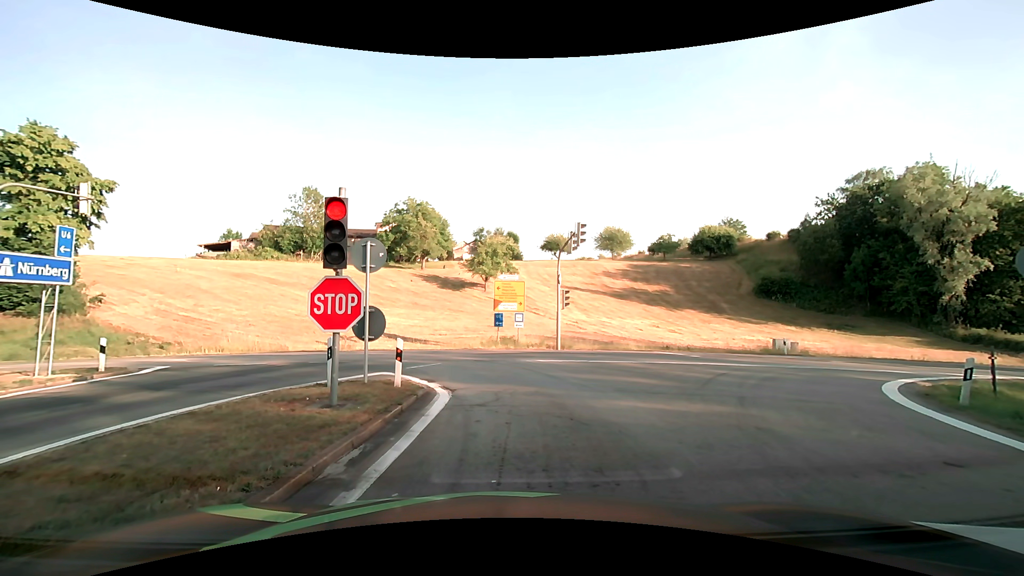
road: motorway_link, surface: asphalt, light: Day
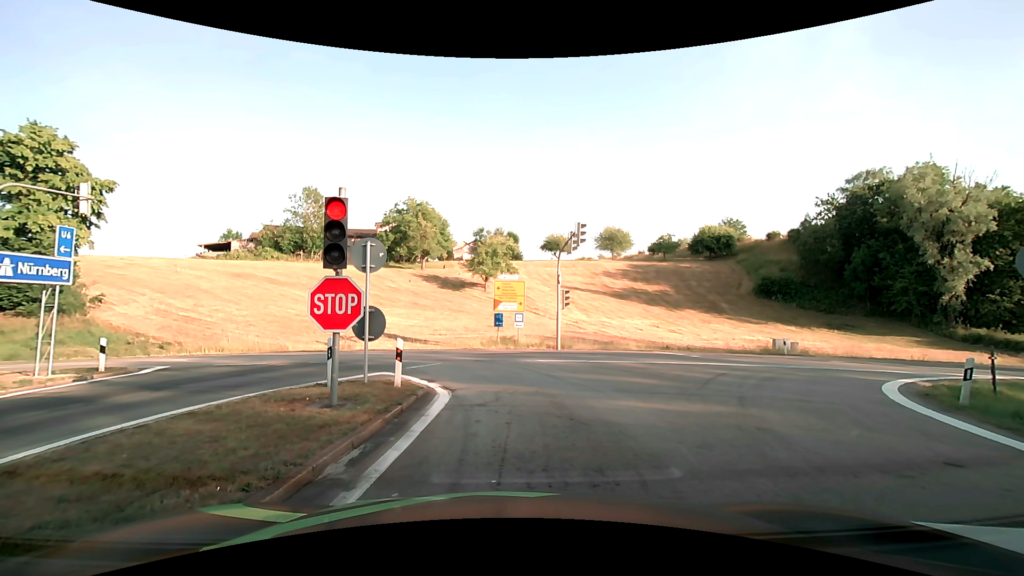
(0.0, 0.0) m; 0°
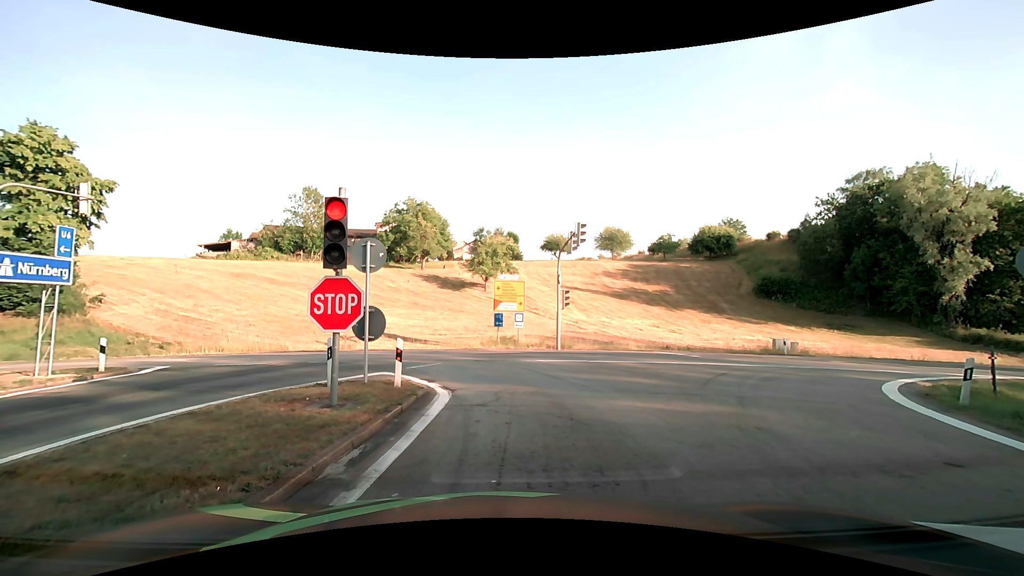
(0.0, 0.0) m; 0°
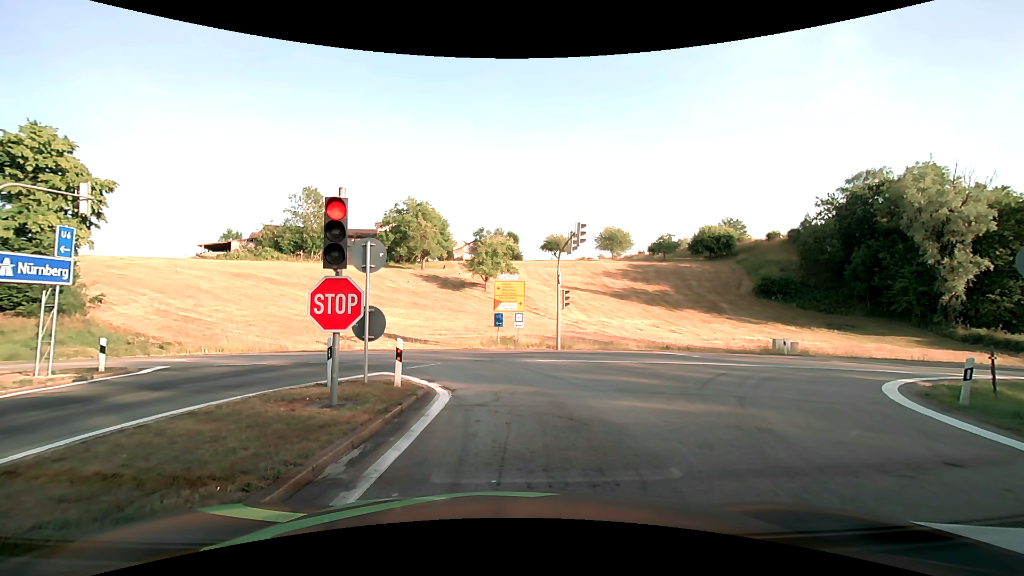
(0.0, 0.0) m; 0°
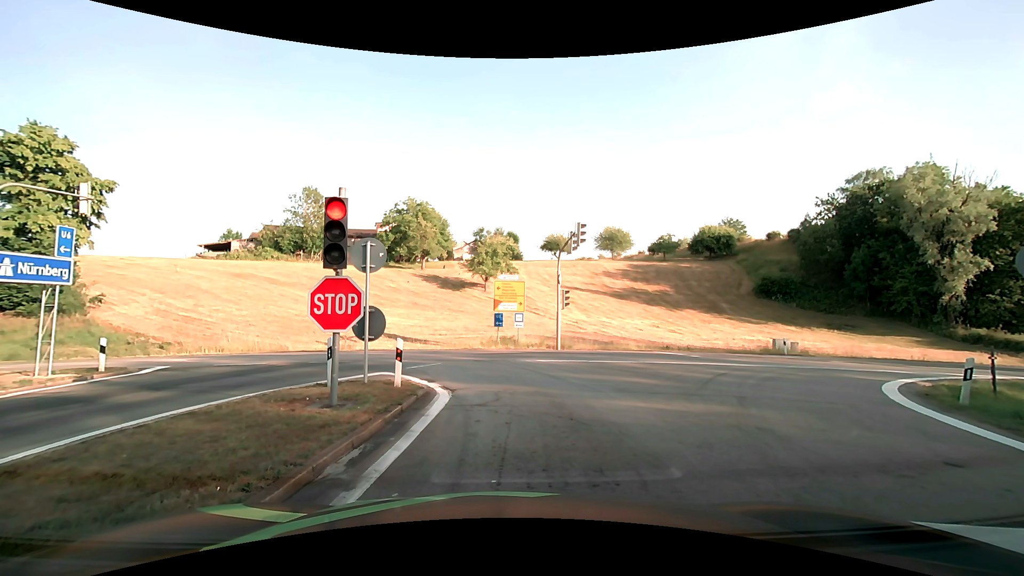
(0.0, 0.0) m; 0°
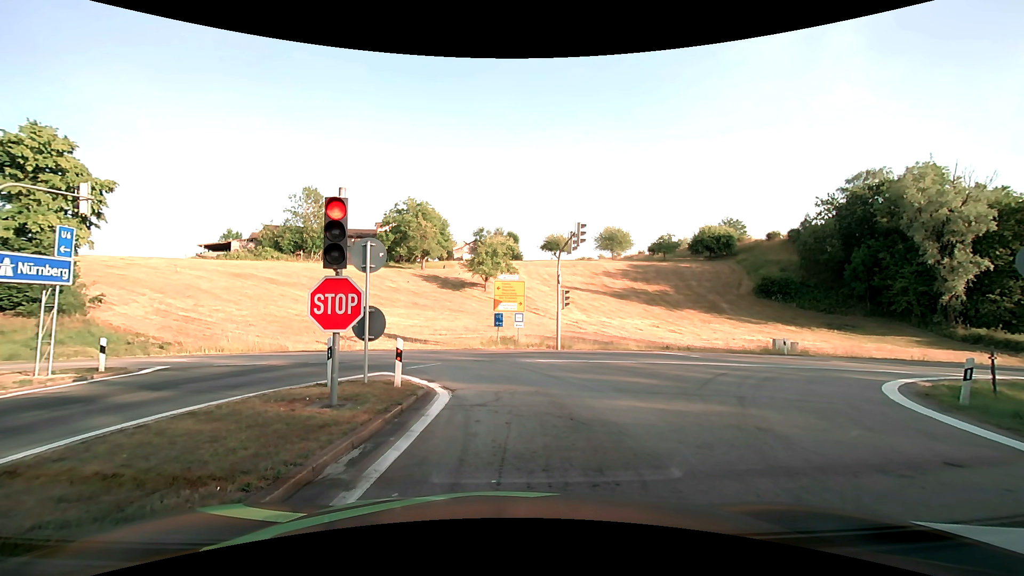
(0.0, 0.0) m; 0°
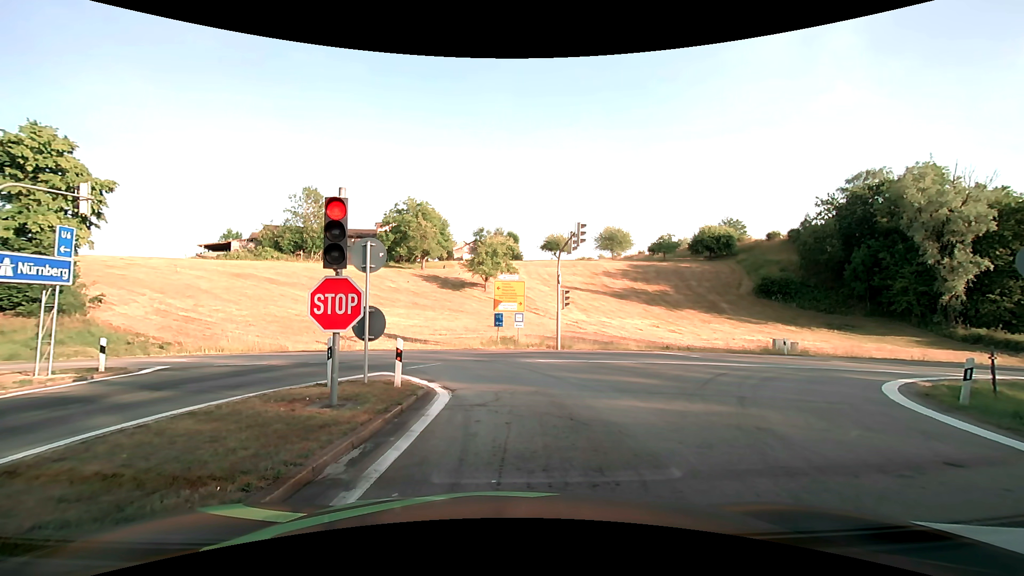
(0.0, 0.0) m; 0°
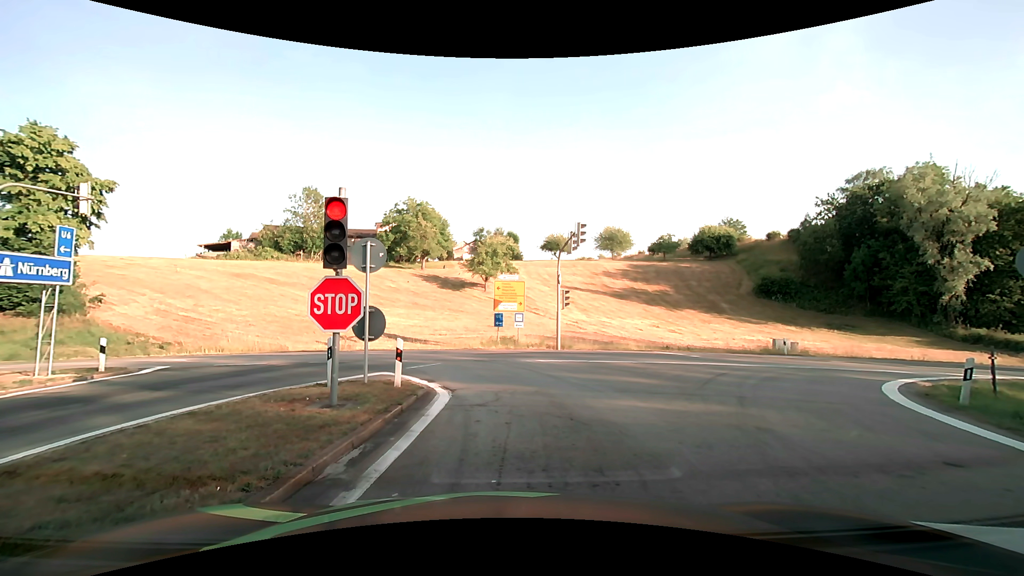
(0.0, 0.0) m; 0°
(0, +10) (-2, +20) (-10, +26) (-20, +27) (-30, +28) (-40, +28) (-50, +28) (-60, +28) (-70, +29) (-80, +29) m
